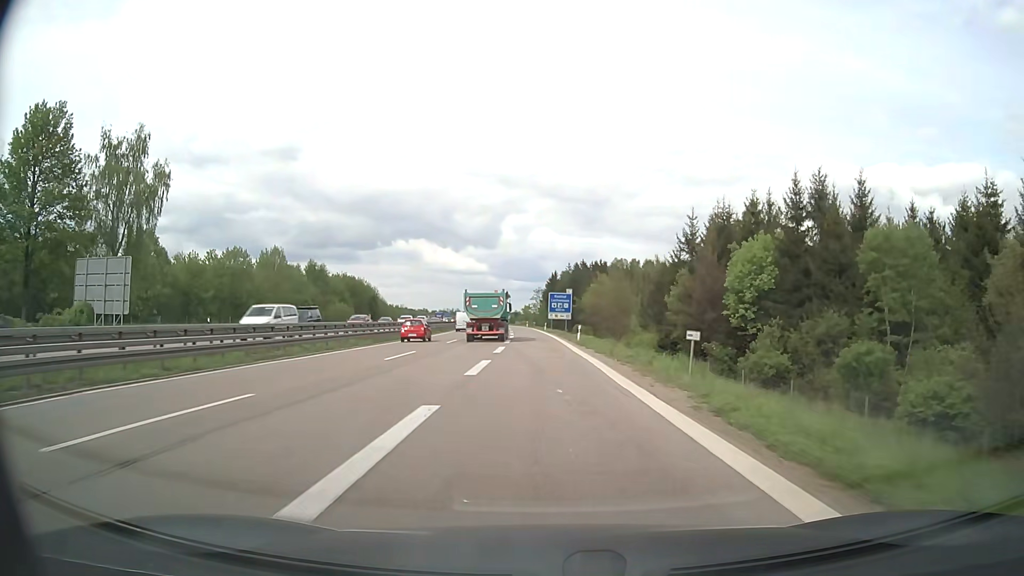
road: motorway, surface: asphalt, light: Day
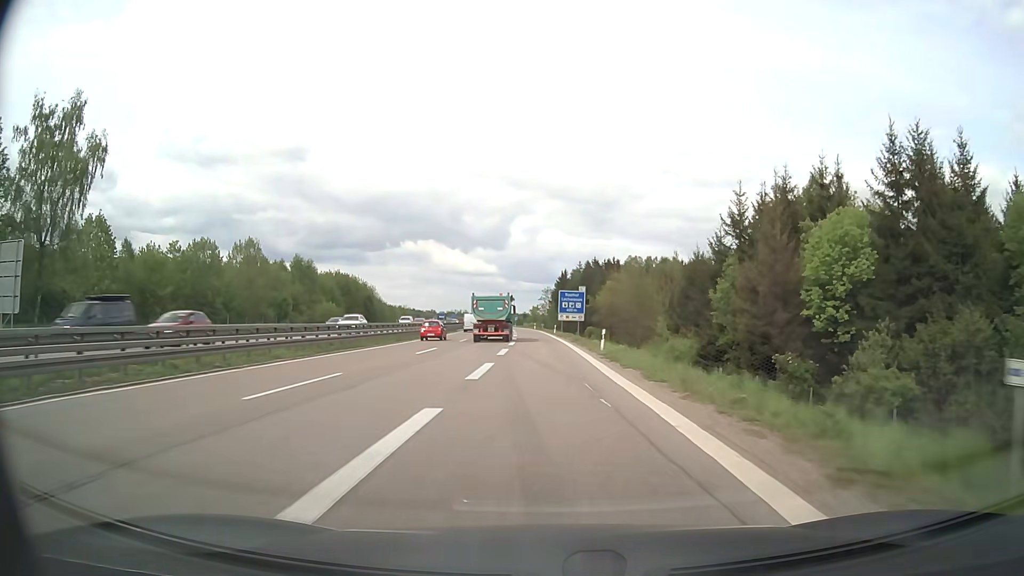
(-0.1, +12.3) m; -1°
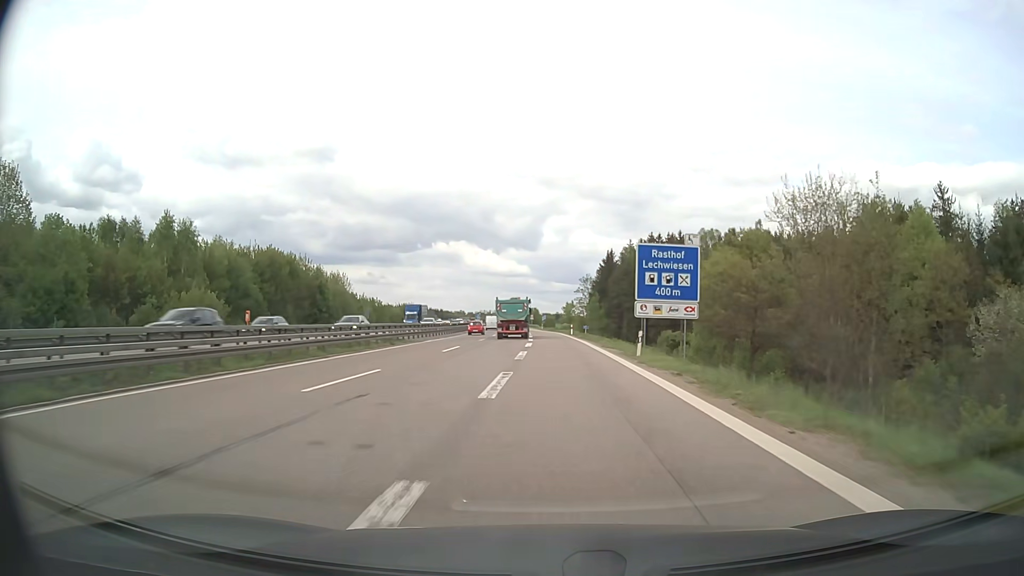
(-1.2, +52.9) m; -3°
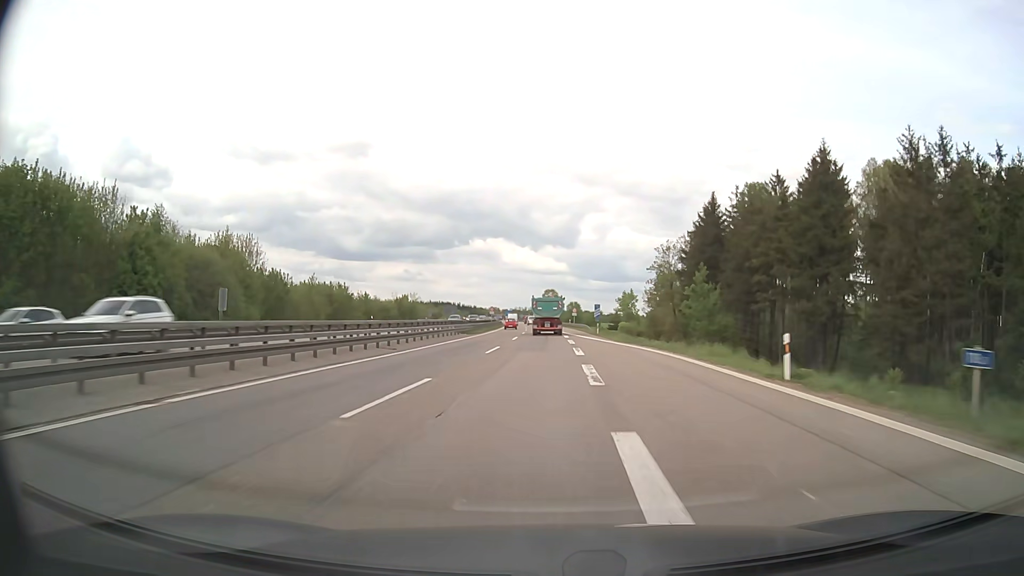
(-2.0, +58.1) m; -3°
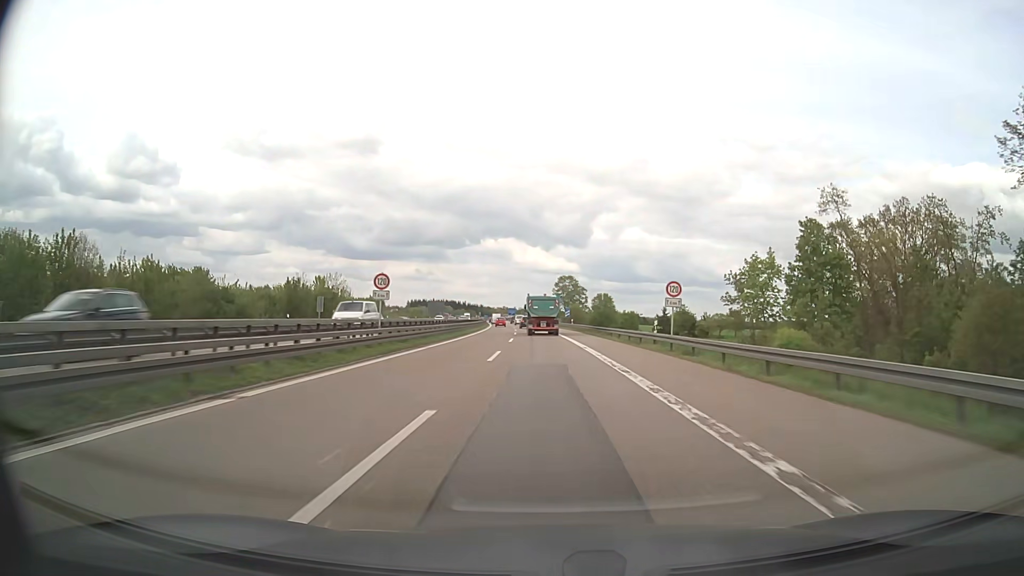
(-0.8, +77.7) m; -1°
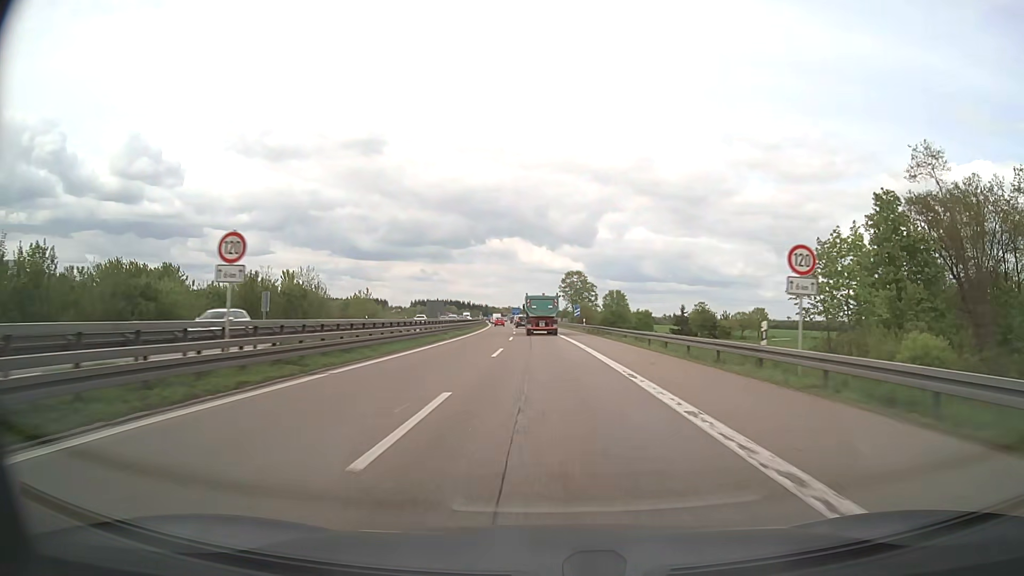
(0.0, +15.5) m; 0°
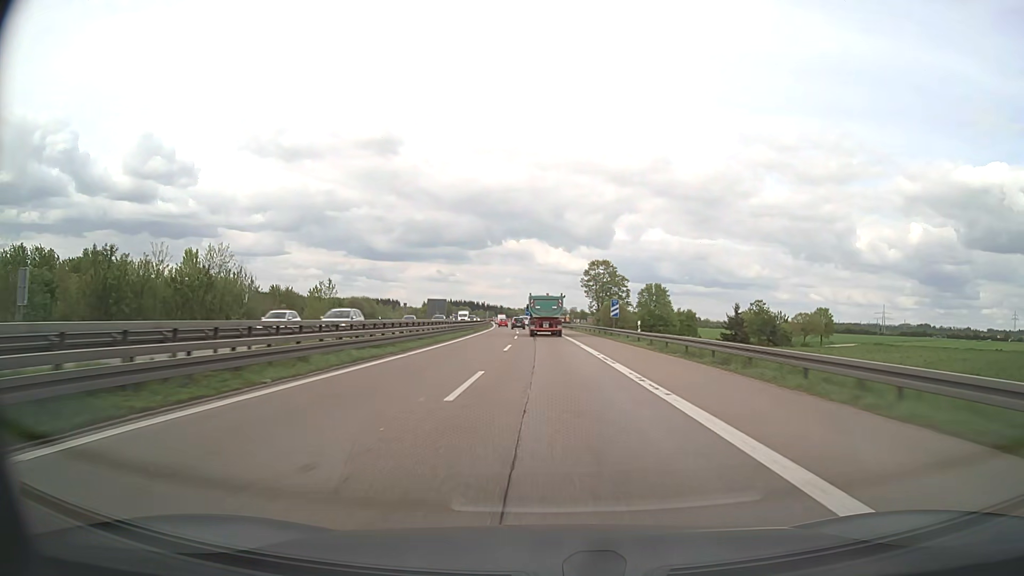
(-0.4, +30.9) m; -1°
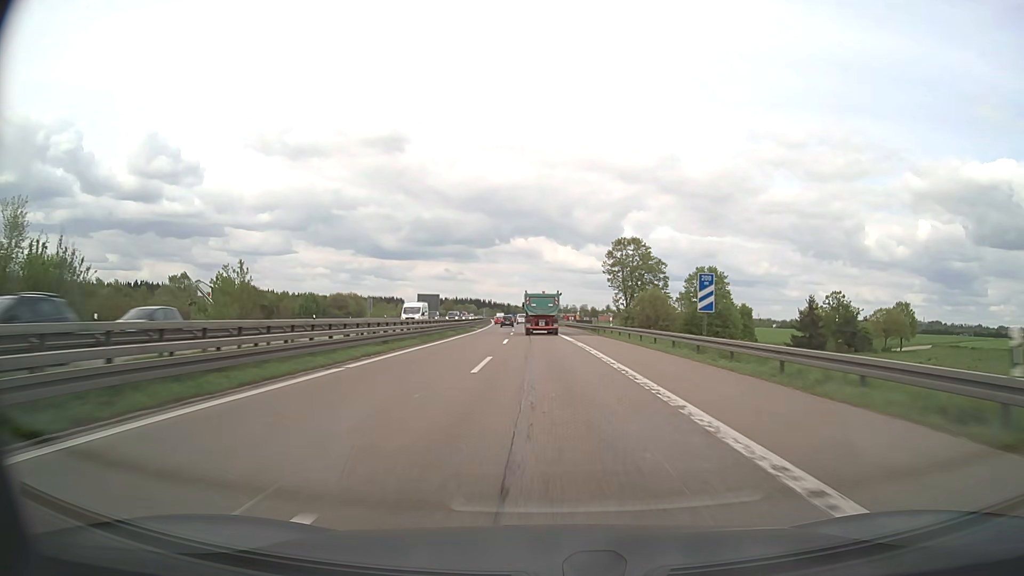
(-0.2, +30.7) m; -1°
(0, +10) (0, +20) (0, +30) (-1, +40) (-1, +50) (-1, +60) (-2, +70) (-2, +80) (-2, +90) (-3, +100) m
